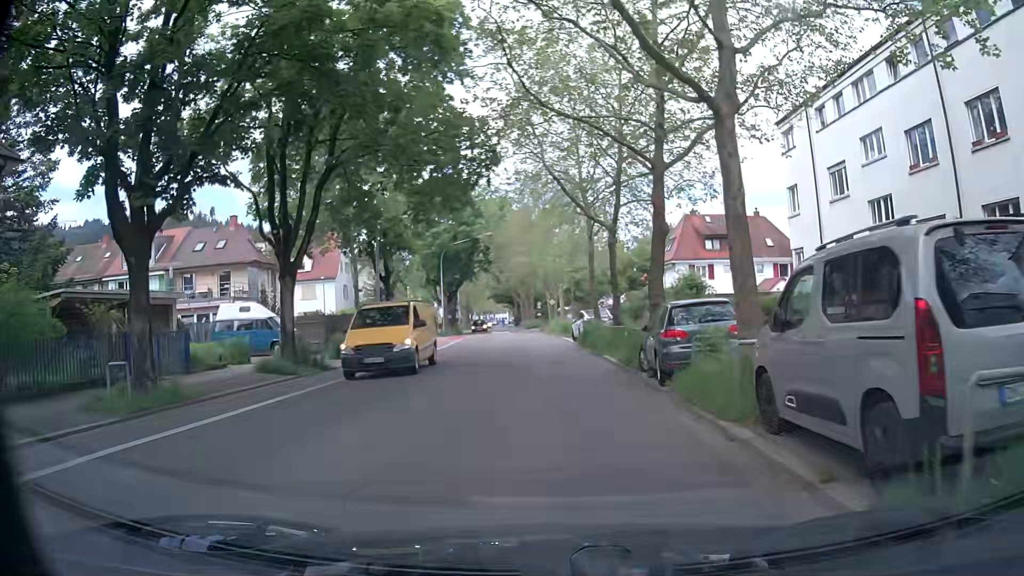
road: secondary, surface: asphalt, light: Day
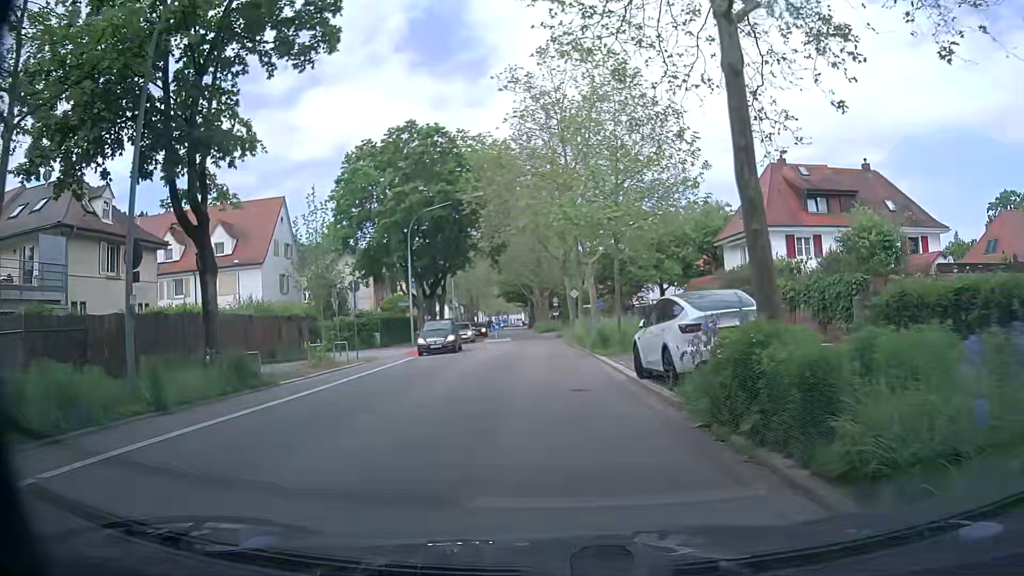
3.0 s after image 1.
(-0.5, +22.5) m; -4°
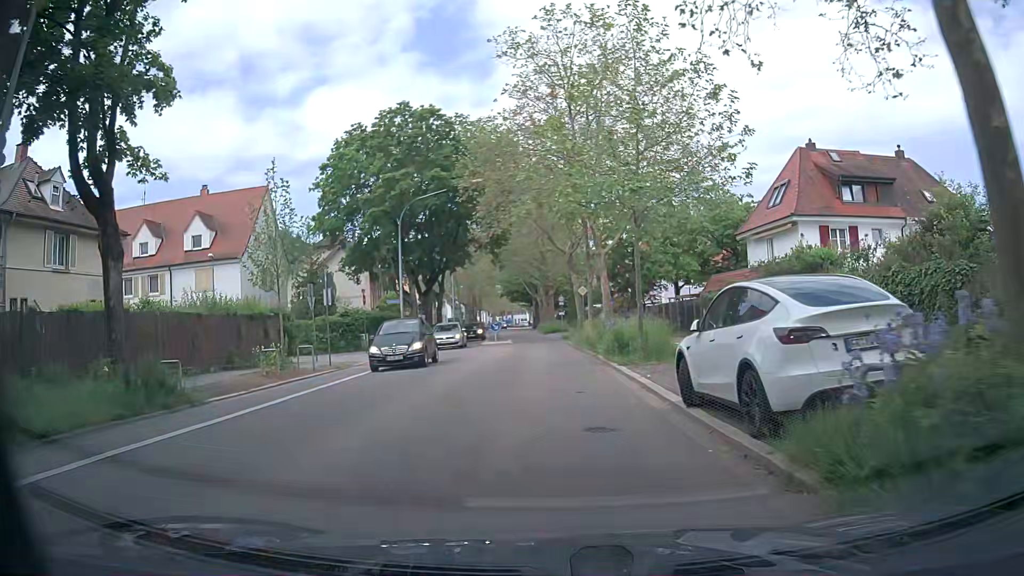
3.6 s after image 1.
(+0.1, +4.5) m; +2°
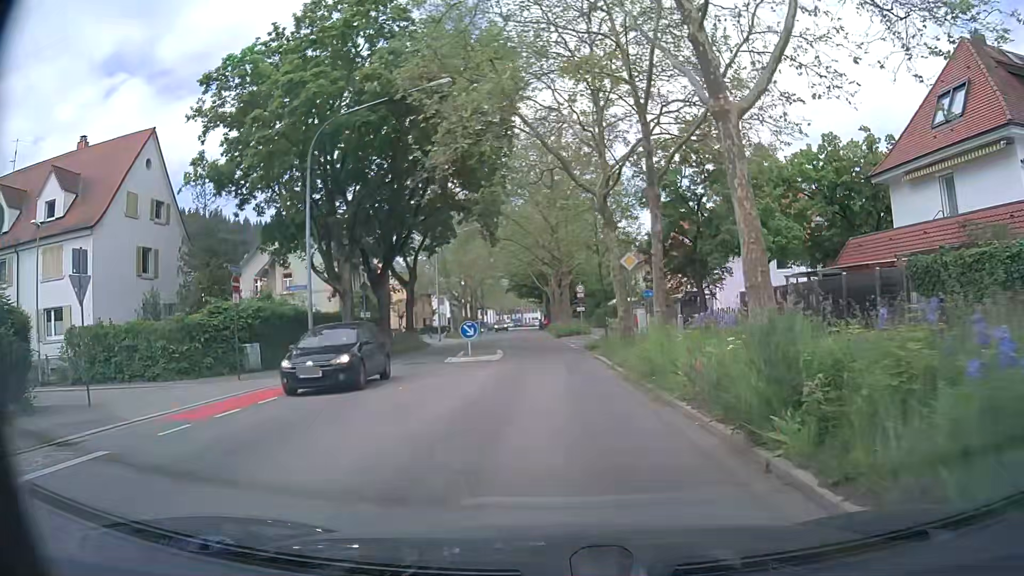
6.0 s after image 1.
(-0.7, +17.9) m; -3°
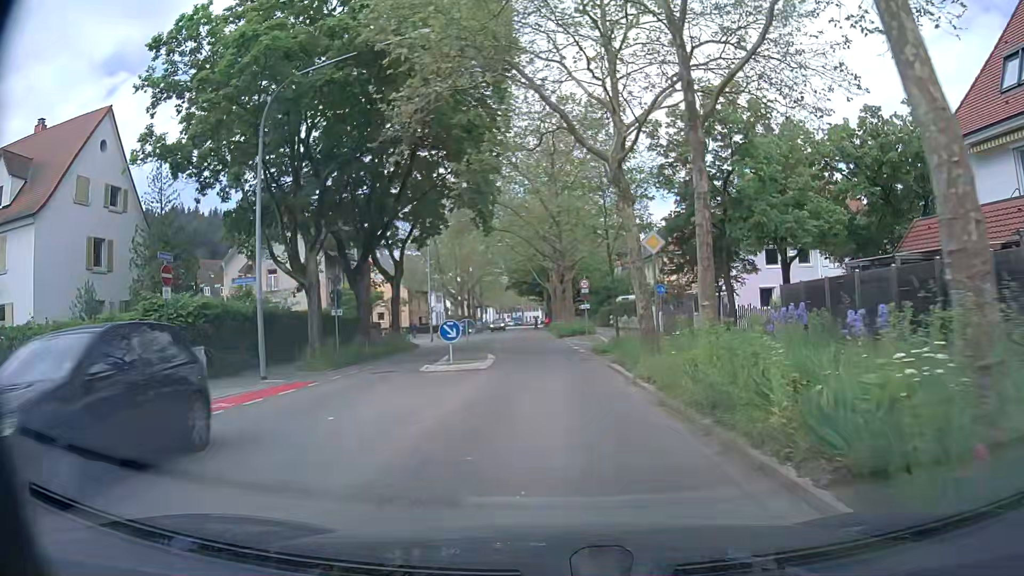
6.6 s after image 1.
(0.0, +4.5) m; 0°
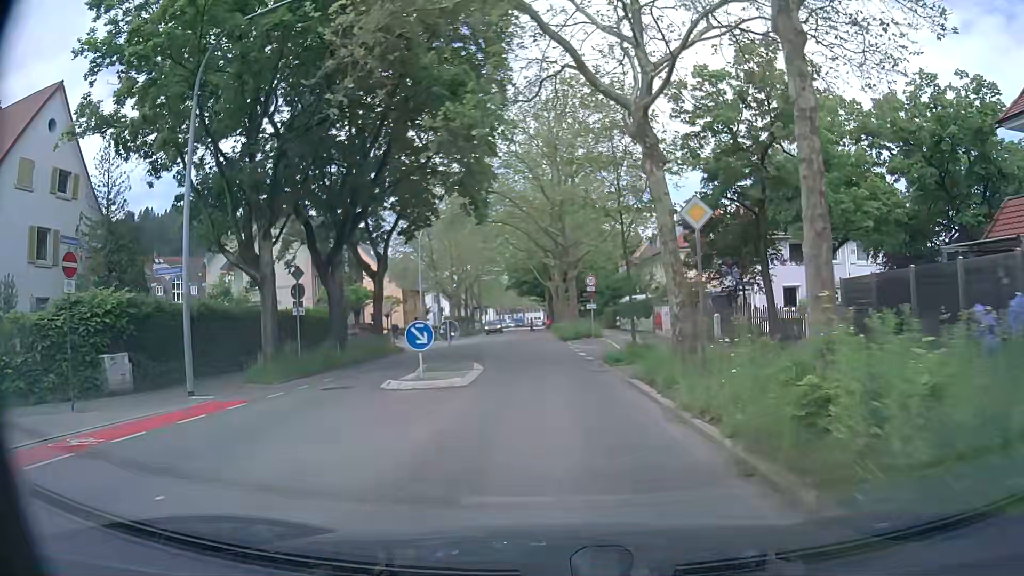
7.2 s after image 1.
(0.0, +4.5) m; 0°
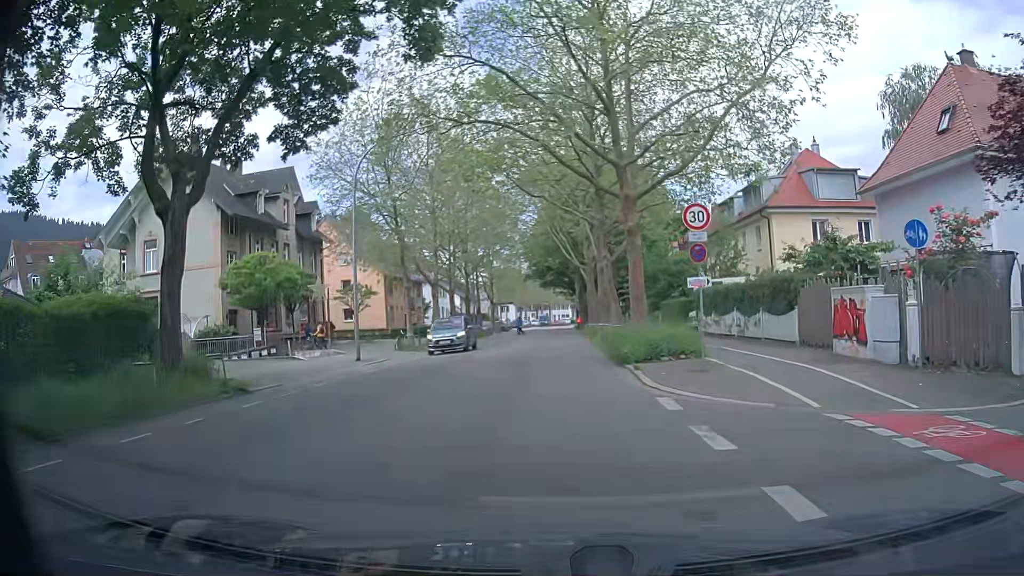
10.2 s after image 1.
(-0.2, +22.3) m; -2°
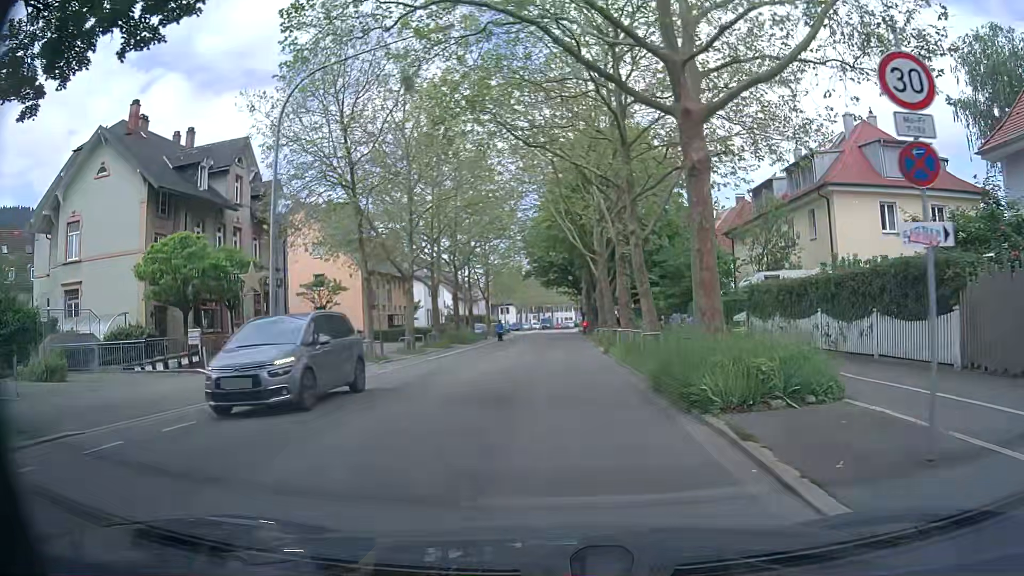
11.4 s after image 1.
(0.0, +9.0) m; +1°
(0, +10) (0, +20) (0, +30) (0, +40) (0, +50) (0, +60) (0, +70) (0, +80) (0, +90) (0, +100) m
